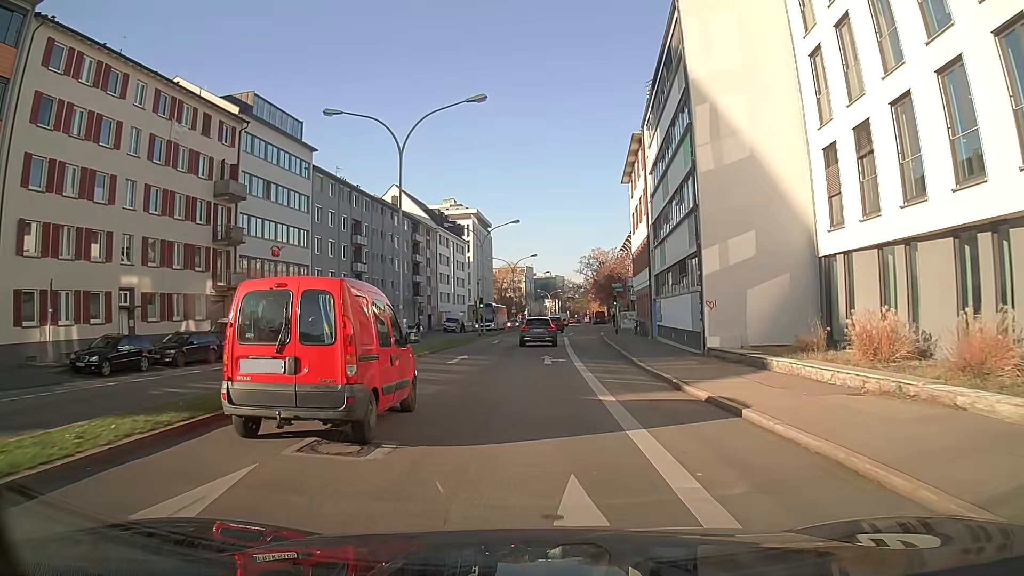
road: primary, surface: asphalt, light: Day
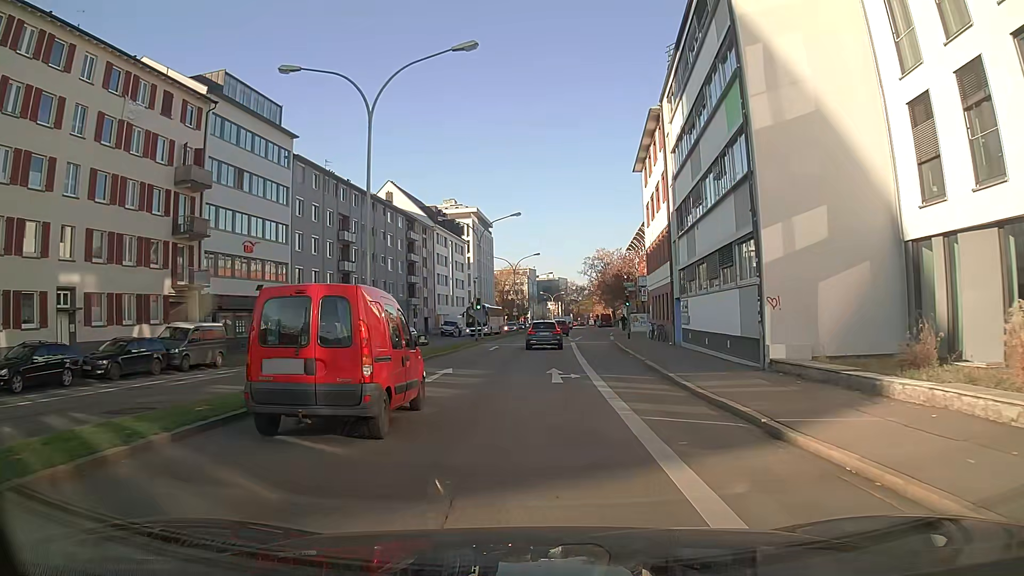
(0.0, +5.6) m; 0°
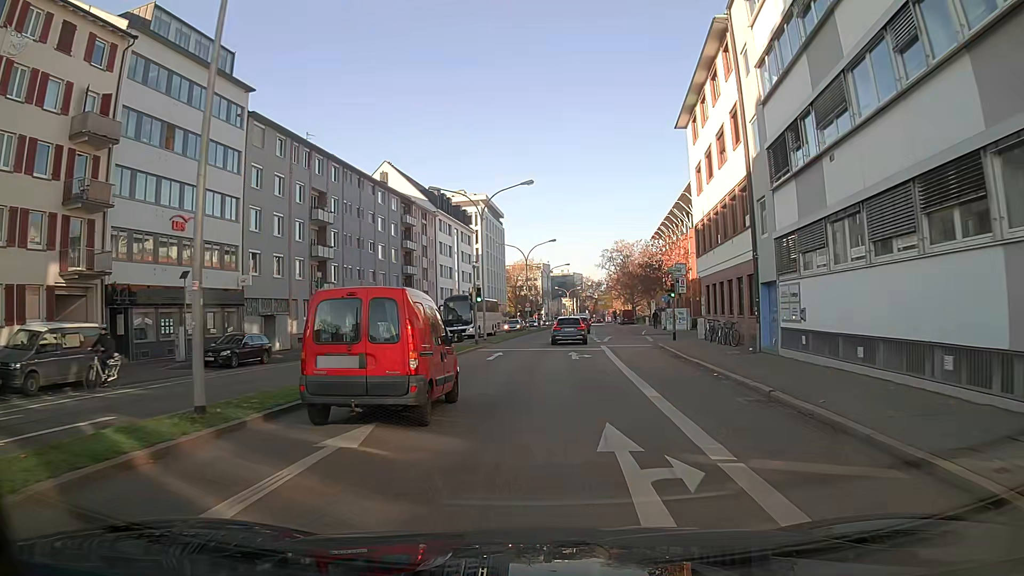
(-0.1, +11.4) m; -1°
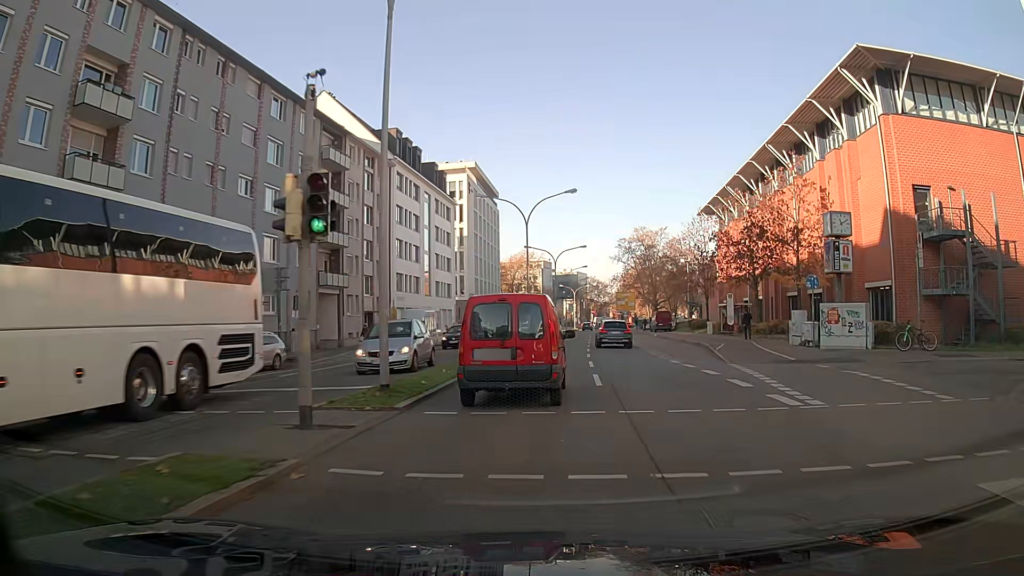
(+0.5, +29.9) m; +3°
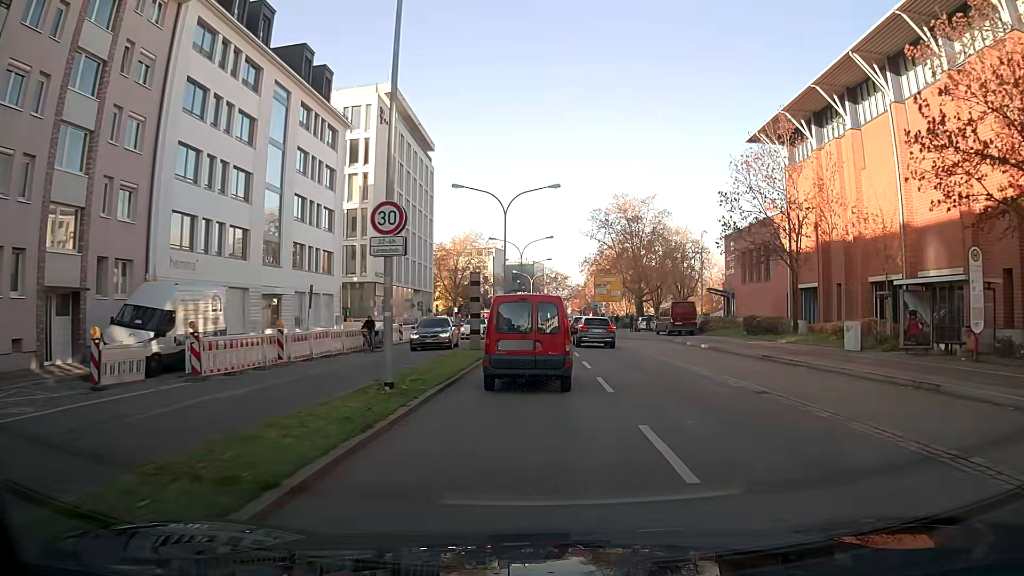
(+0.4, +32.7) m; +2°
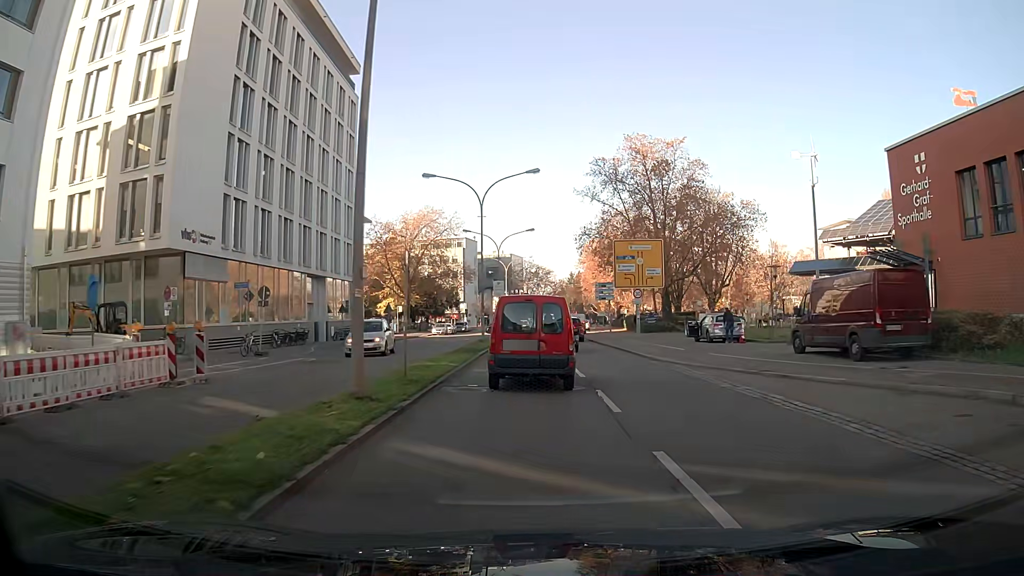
(+0.5, +32.8) m; +1°
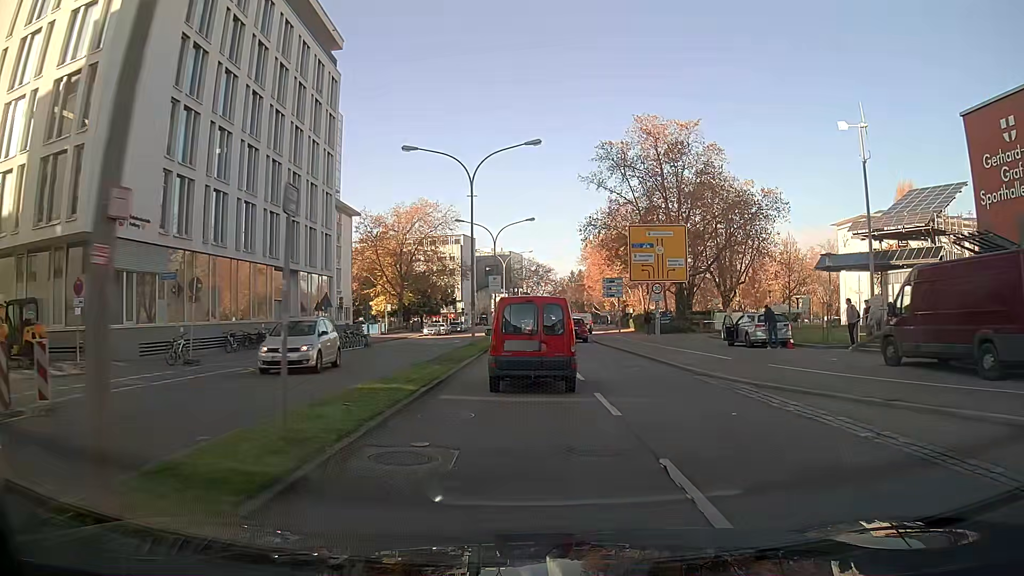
(0.0, +6.4) m; 0°
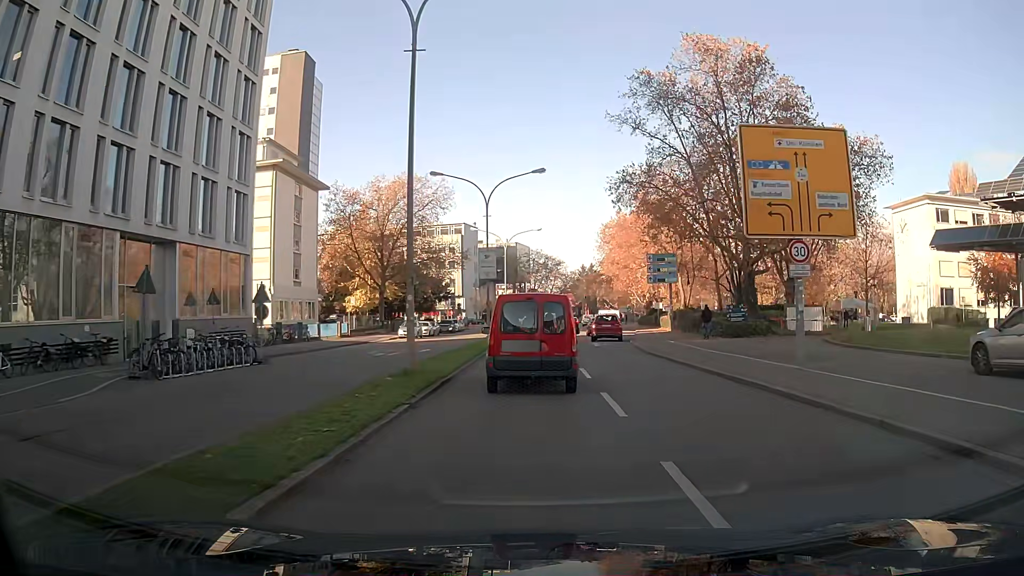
(-0.1, +18.1) m; -1°
(0, +10) (0, +20) (0, +30) (0, +40) (+1, +50) (+2, +60) (+2, +70) (+3, +80) (+3, +90) (+3, +100) m
